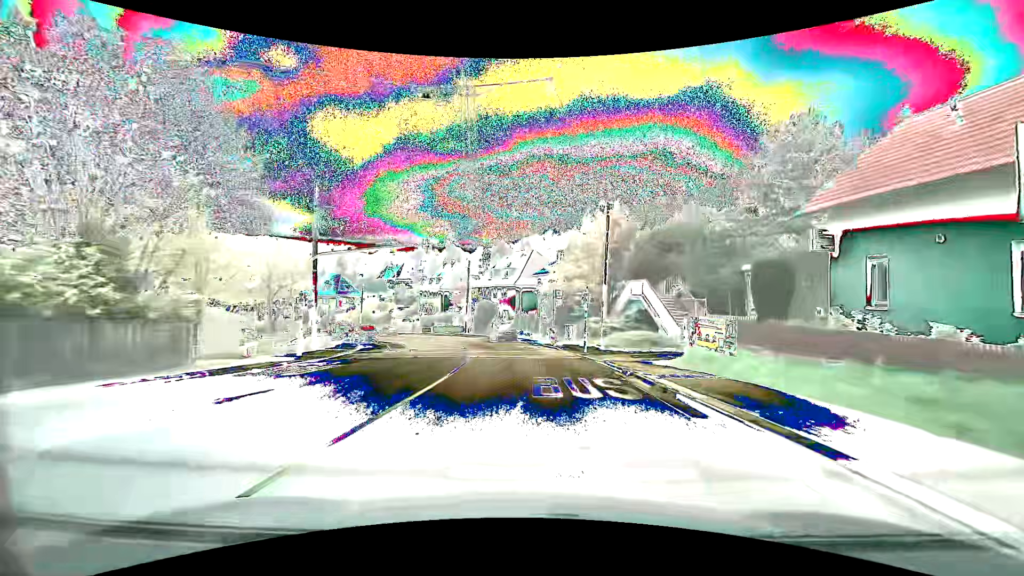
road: secondary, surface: asphalt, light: Day
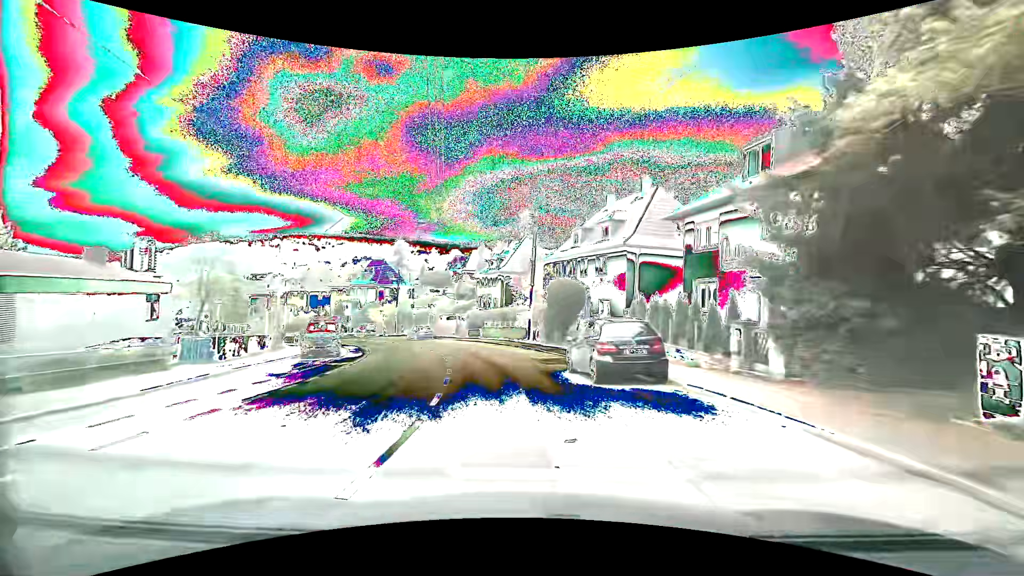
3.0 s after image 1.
(-1.7, +30.3) m; -10°
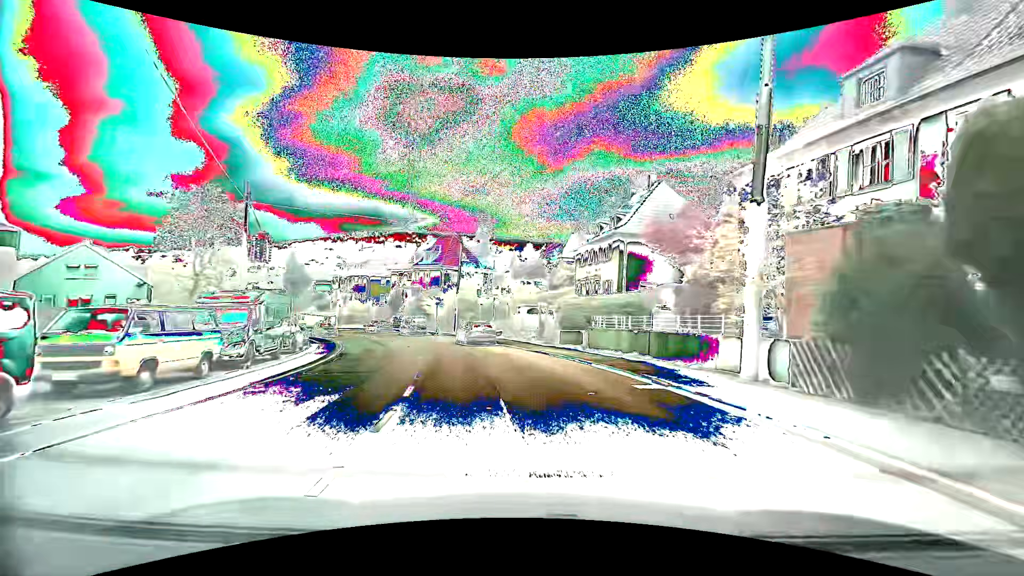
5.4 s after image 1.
(-2.1, +24.4) m; -11°
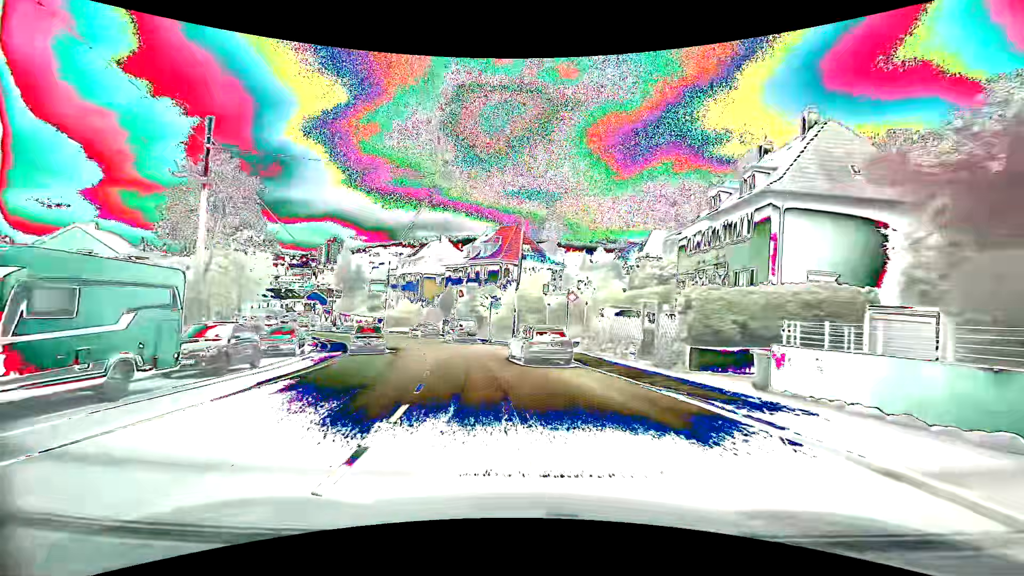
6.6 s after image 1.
(-0.8, +11.8) m; -8°
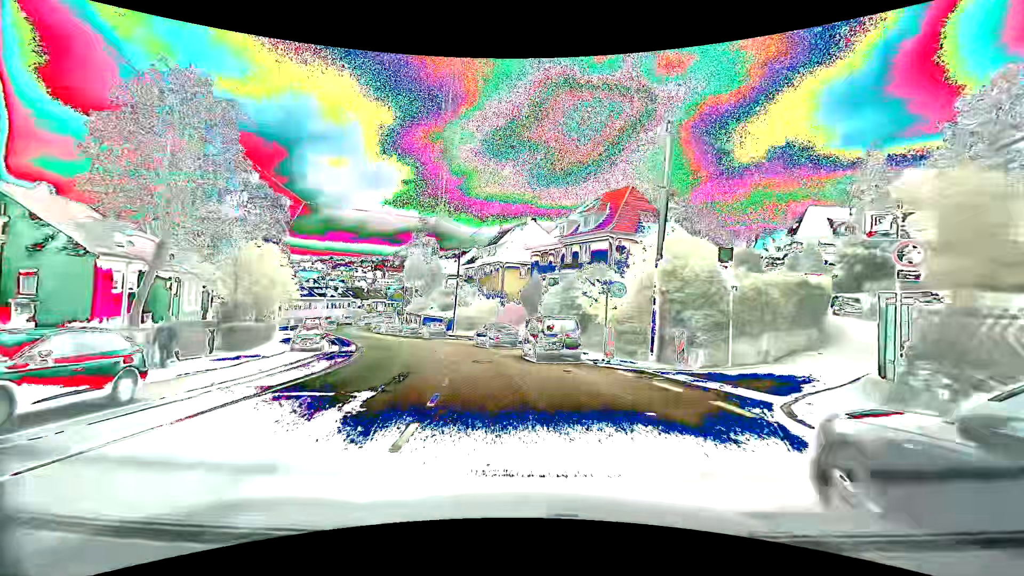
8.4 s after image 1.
(-1.8, +17.4) m; -11°
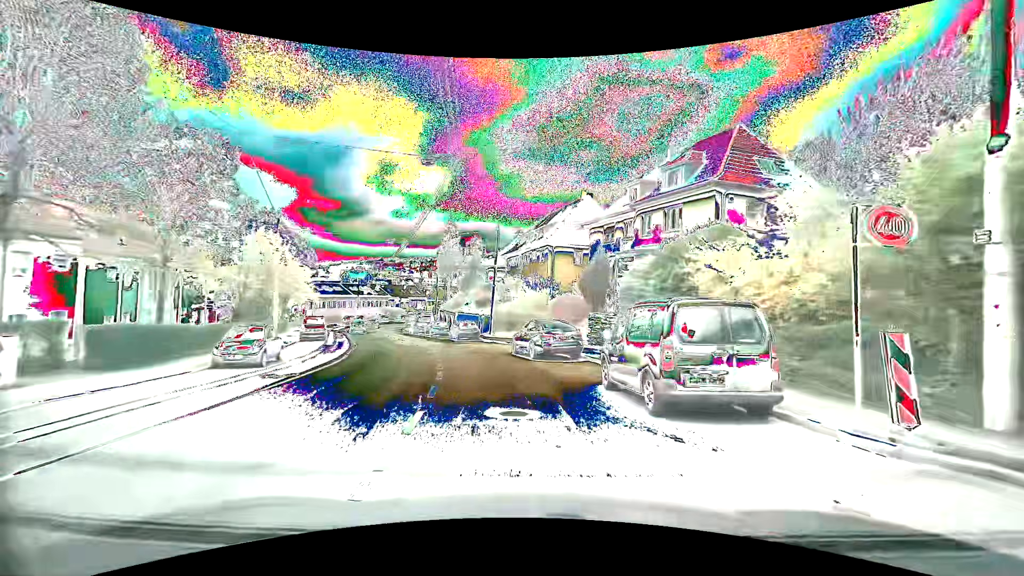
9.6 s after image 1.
(-0.6, +11.7) m; -6°
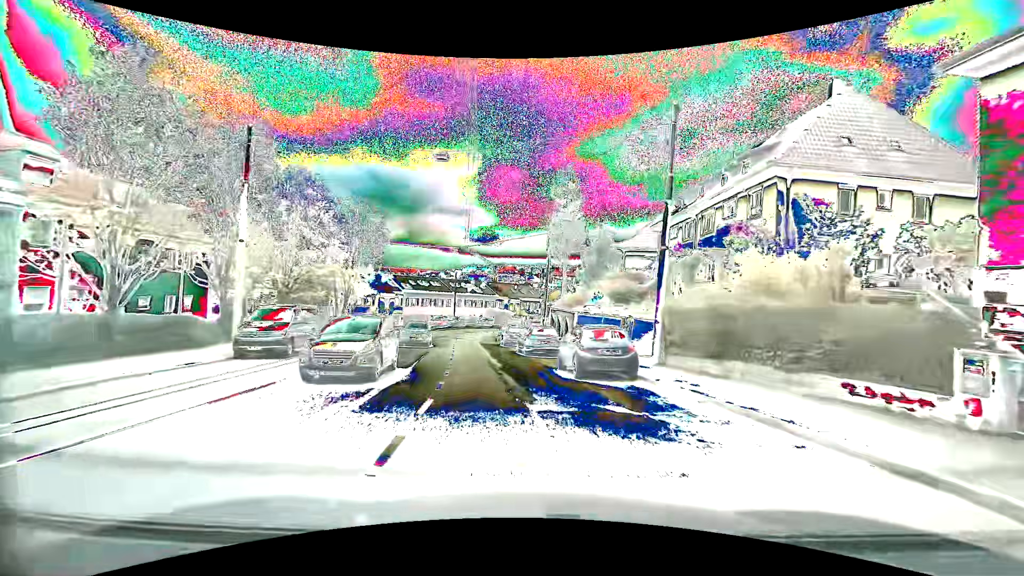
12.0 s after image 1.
(-2.8, +23.5) m; -14°
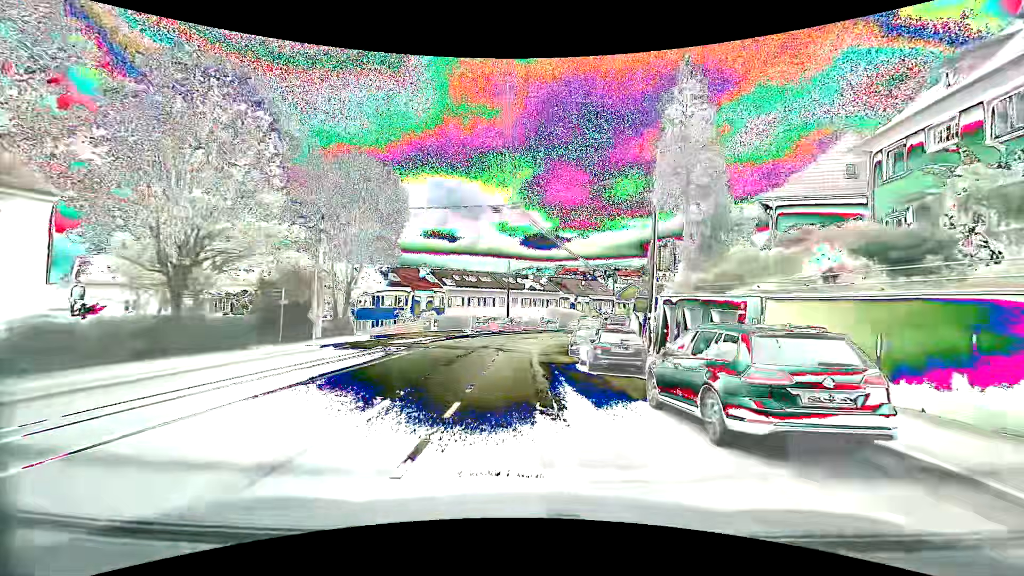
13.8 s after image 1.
(-1.3, +17.9) m; -7°
(0, +10) (0, +20) (0, +30) (+1, +40) (+3, +50) (+7, +59) (+12, +67) (+18, +75) (+26, +82) (+34, +88) m
